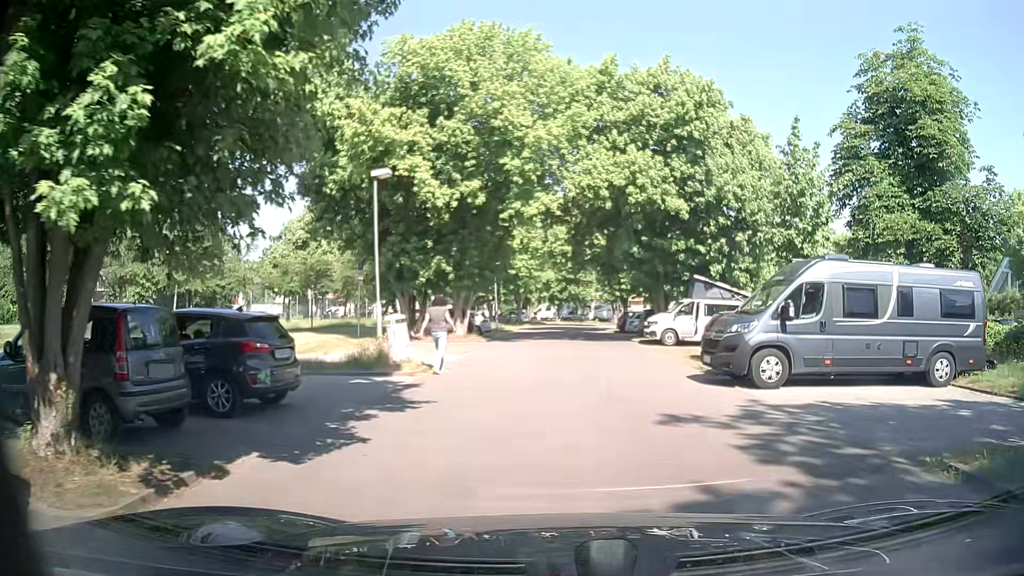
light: Day
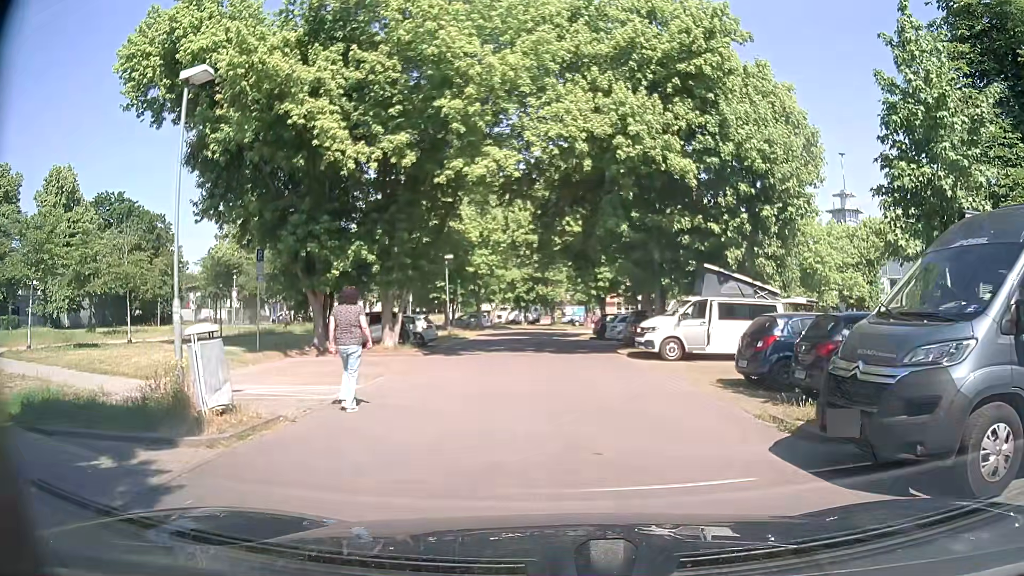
(+0.3, +7.7) m; +2°
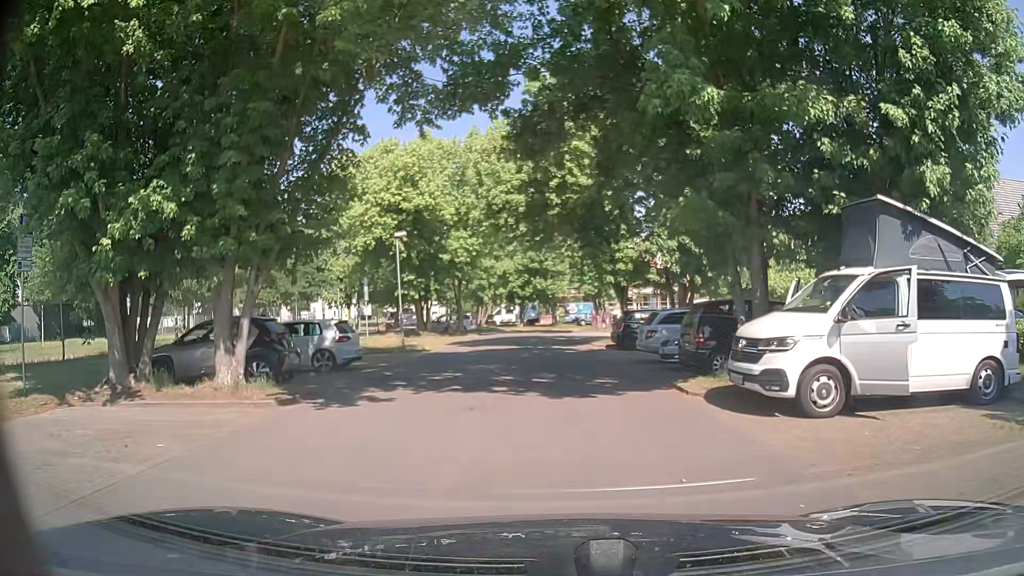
(+0.4, +12.0) m; +2°
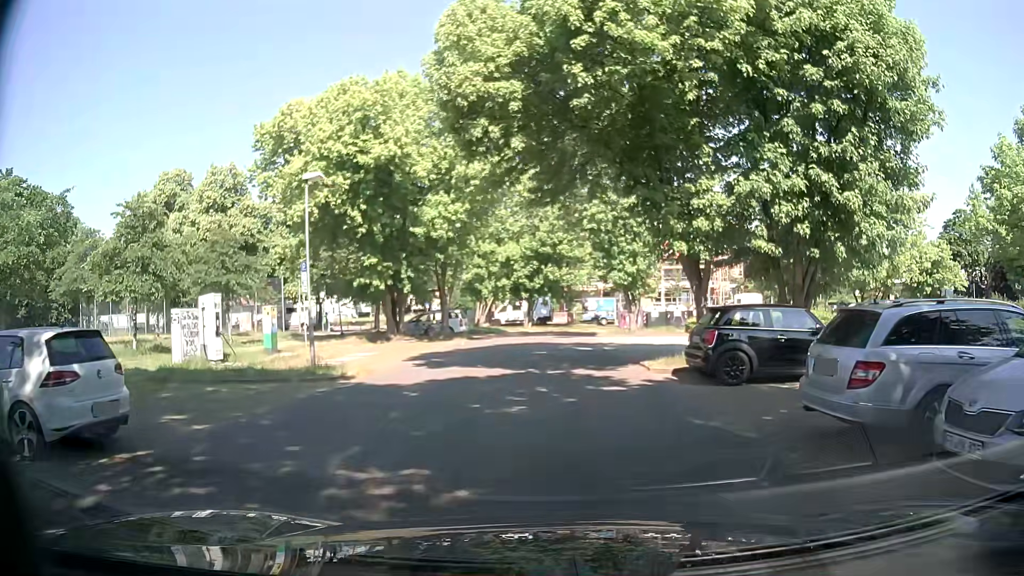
(-0.4, +11.7) m; -3°
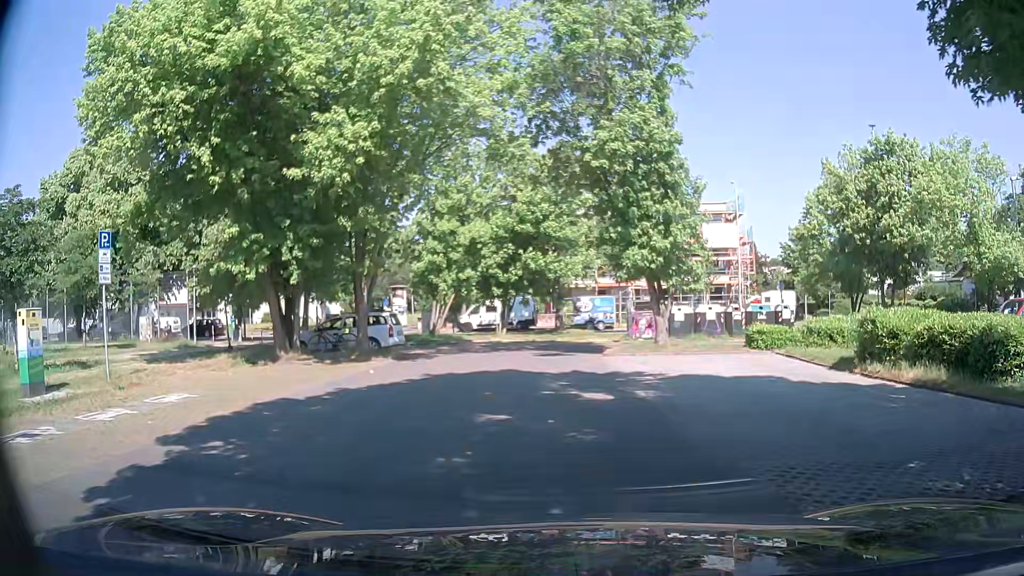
(+0.5, +12.3) m; +3°
